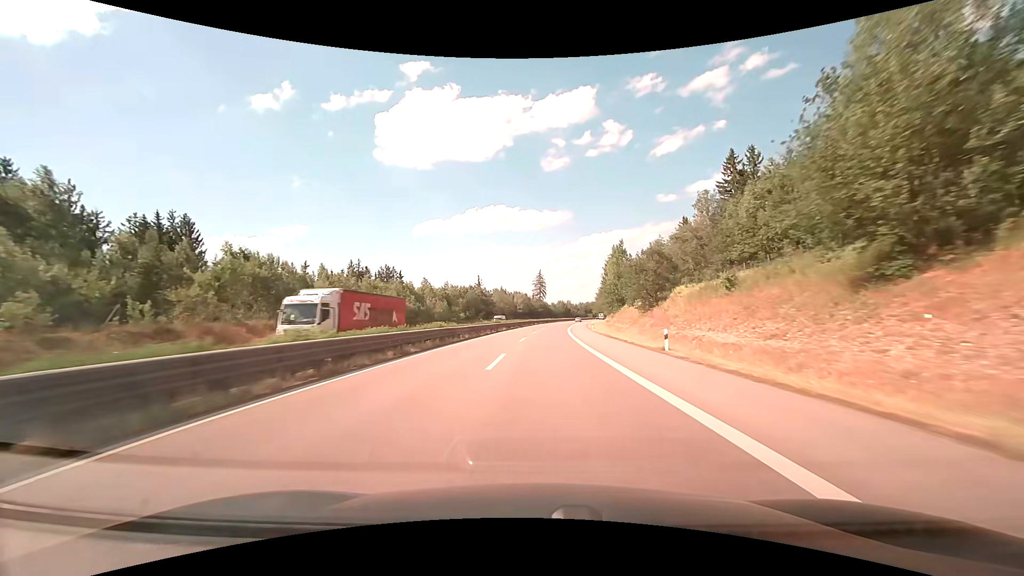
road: trunk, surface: asphalt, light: Day
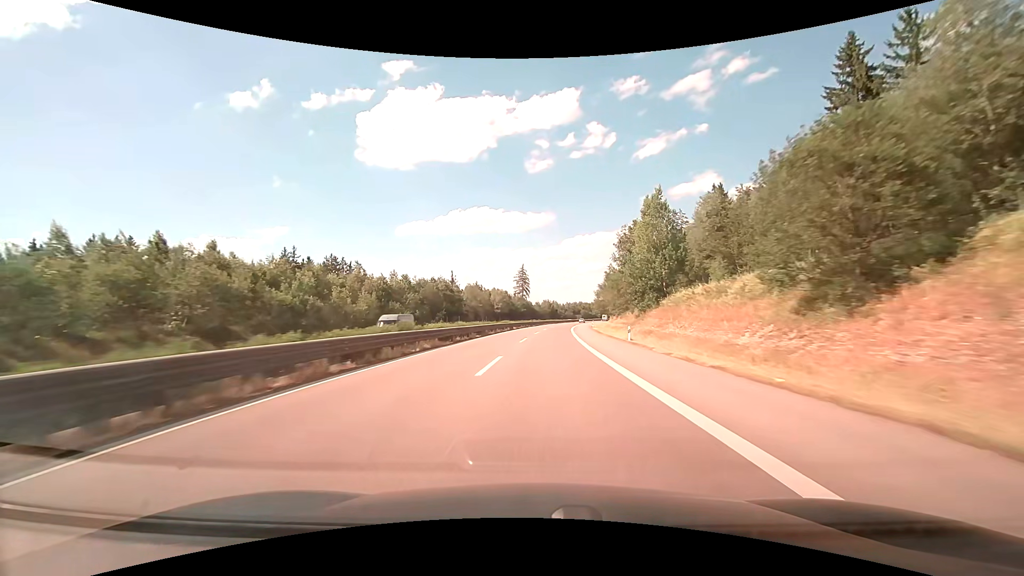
(+0.7, +37.3) m; +2°
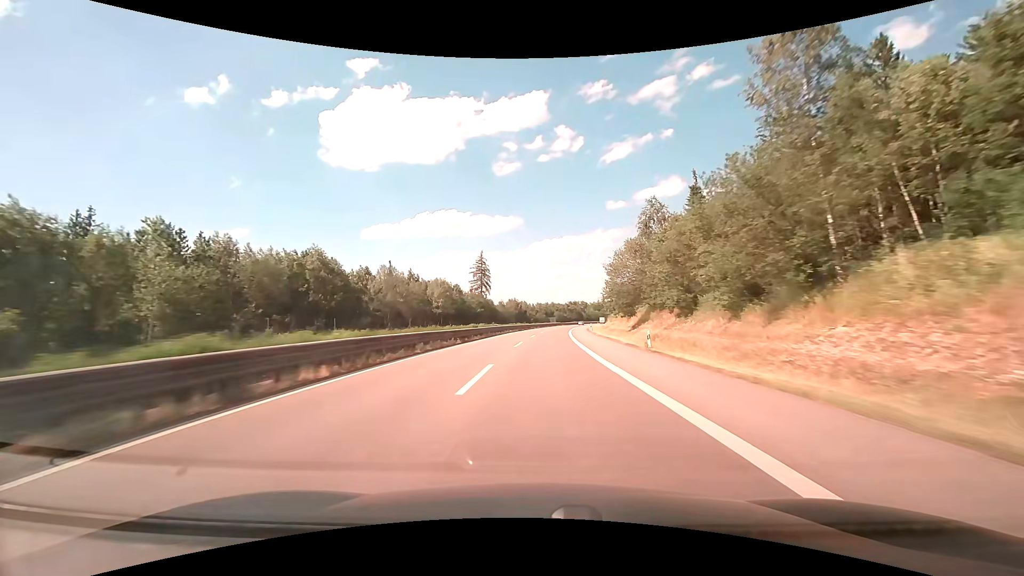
(+1.8, +56.3) m; +4°
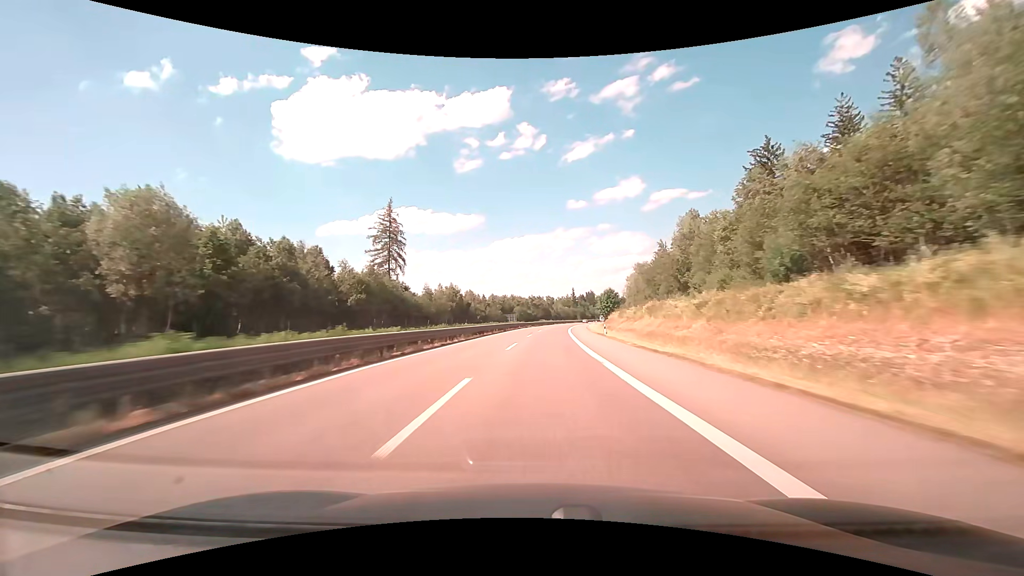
(+2.9, +75.7) m; +4°
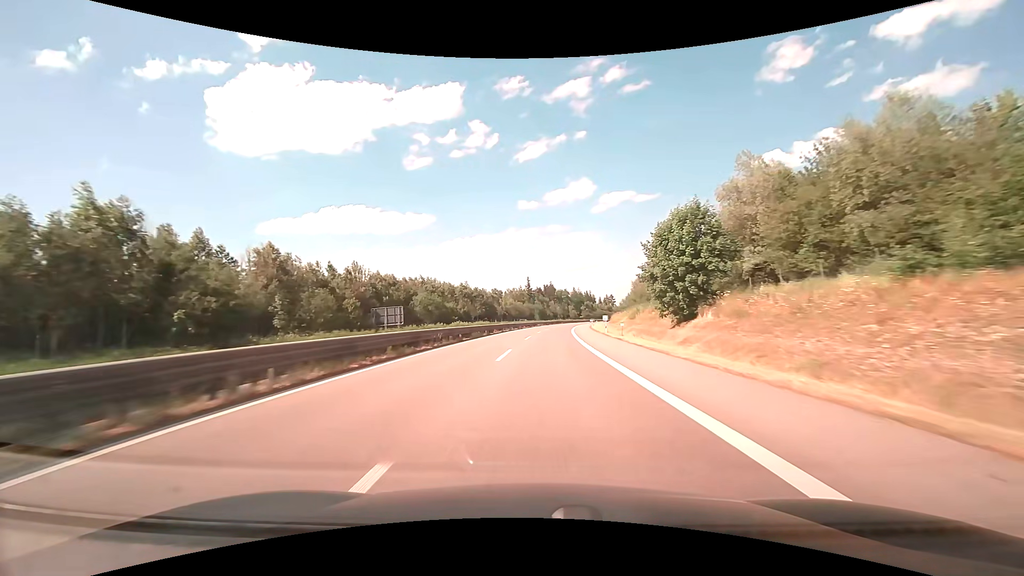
(+5.3, +95.8) m; +6°
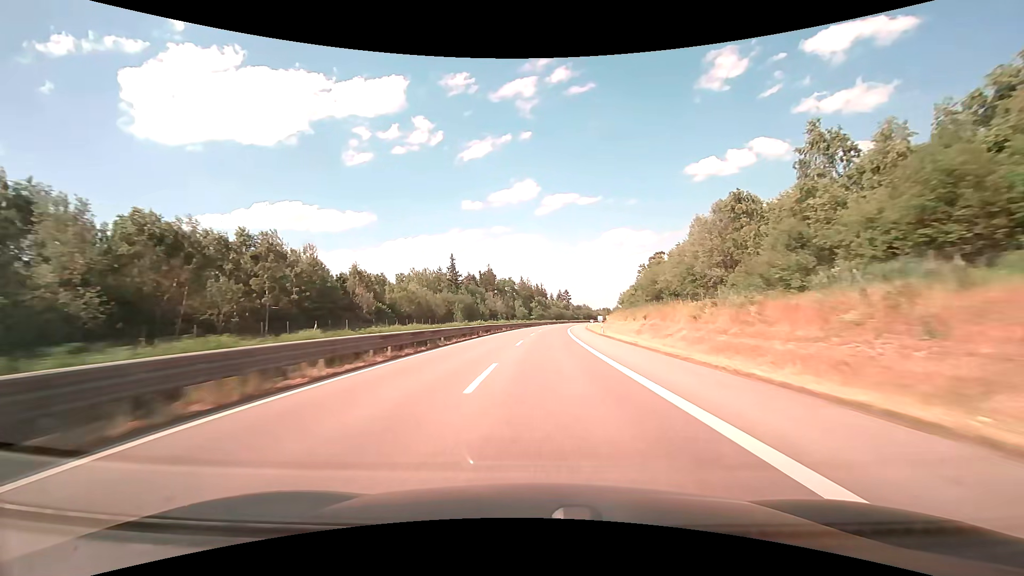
(+5.3, +96.5) m; +6°
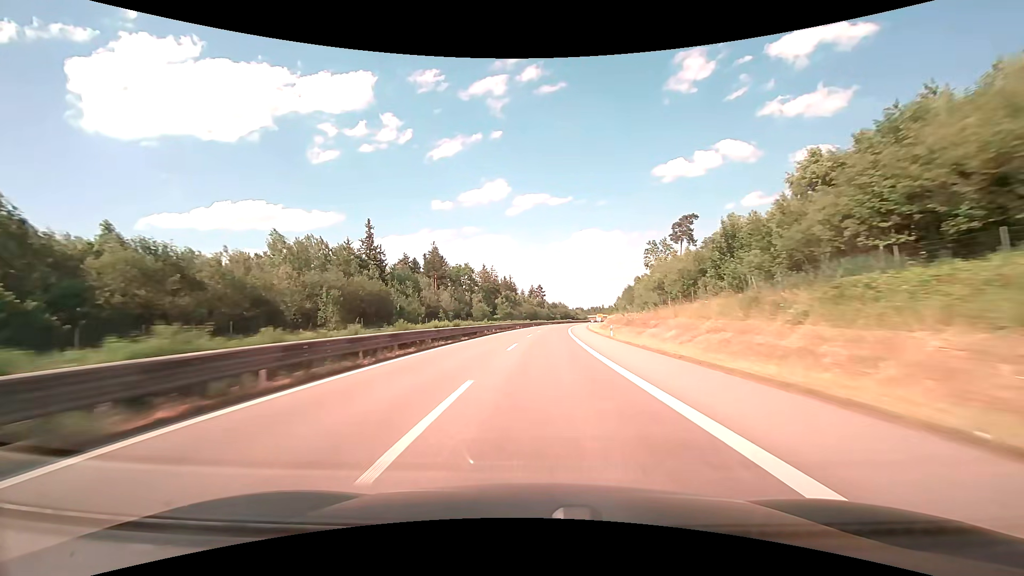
(+1.8, +58.3) m; +3°
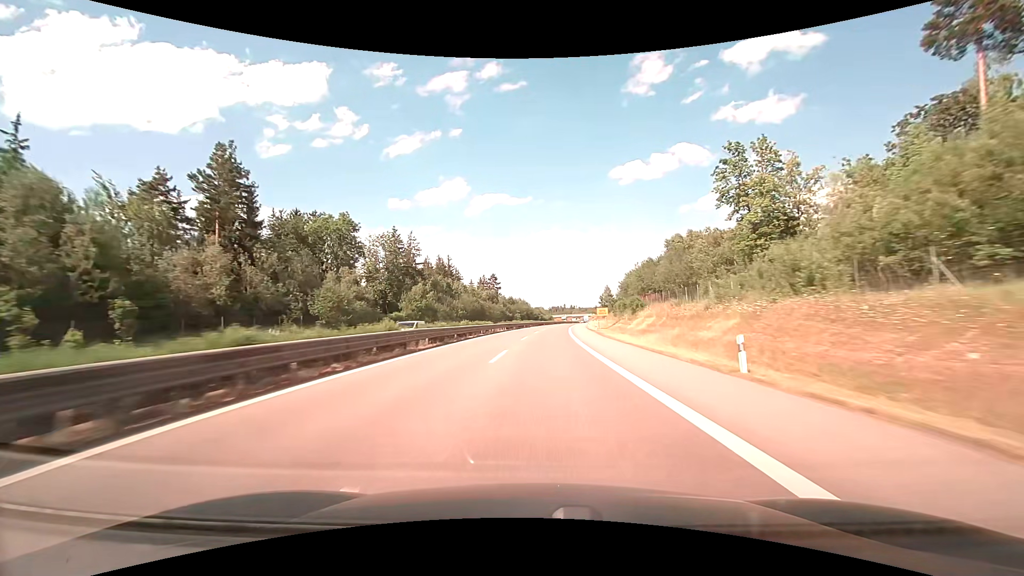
(+3.2, +78.1) m; +5°
(0, +10) (0, +20) (0, +30) (+1, +40) (+1, +50) (+2, +60) (+3, +70) (+3, +80) (+4, +90) (+5, +100) m
